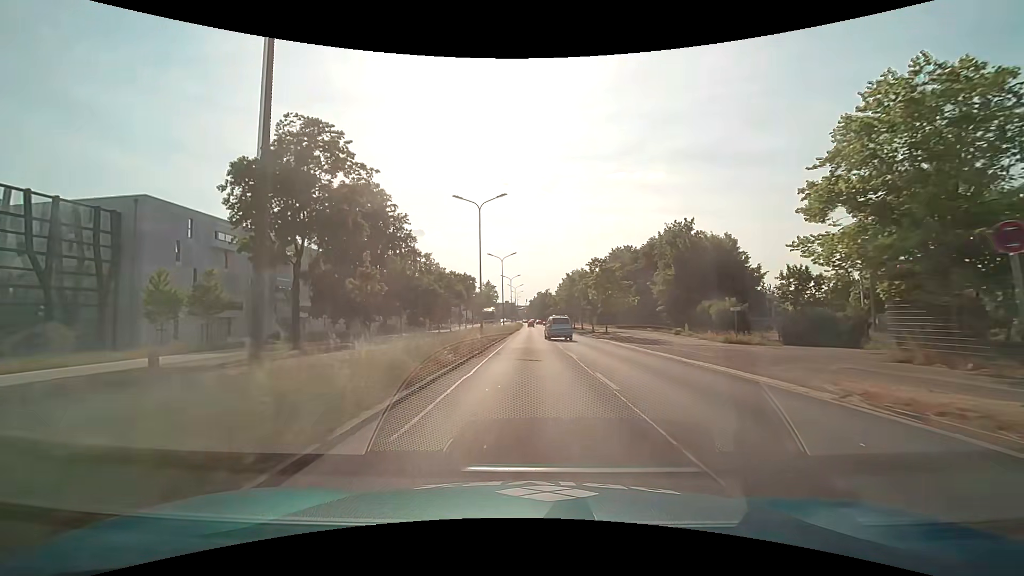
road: primary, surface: asphalt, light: Day
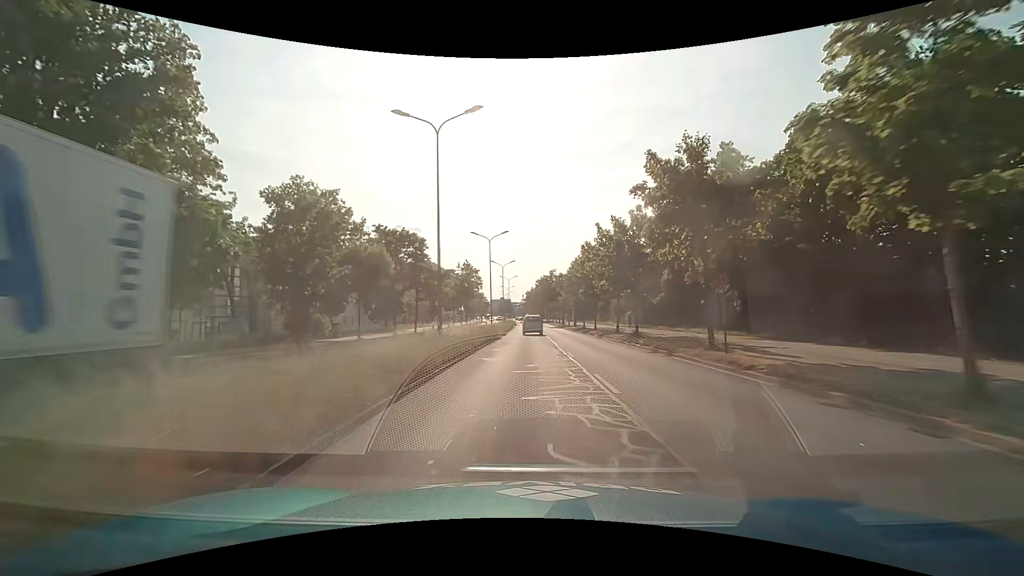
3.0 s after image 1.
(+0.2, +45.9) m; 0°
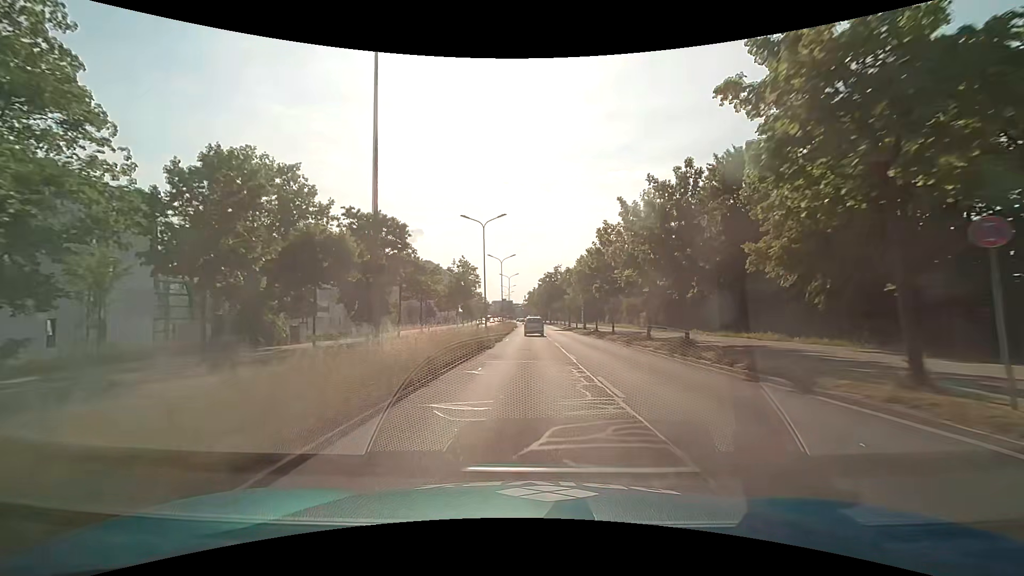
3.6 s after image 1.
(0.0, +9.2) m; 0°
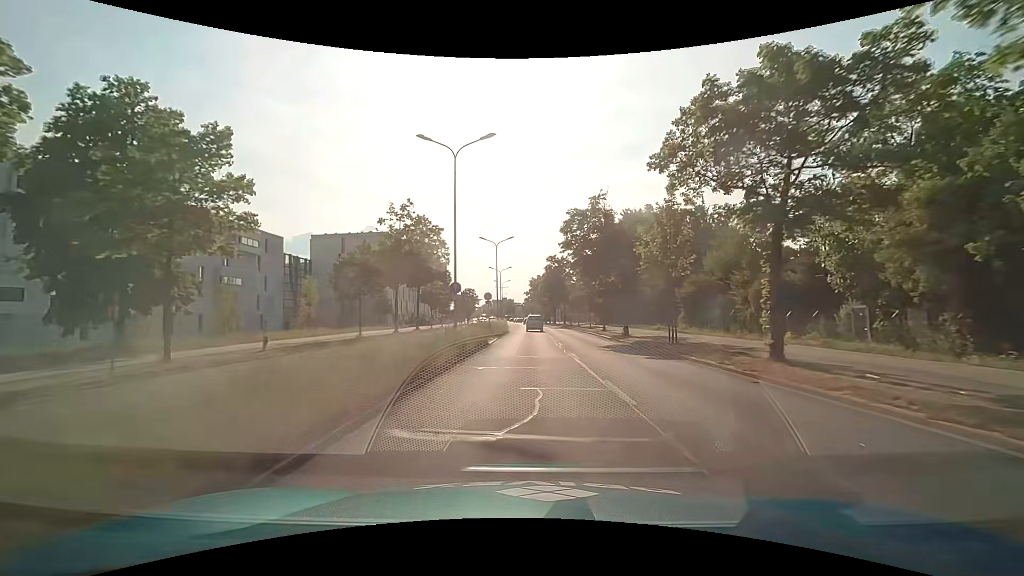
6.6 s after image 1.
(+0.1, +45.9) m; 0°
(0, +10) (0, +20) (0, +30) (0, +40) (0, +50) (0, +60) (0, +70) (0, +80) (0, +90) (0, +100) m
